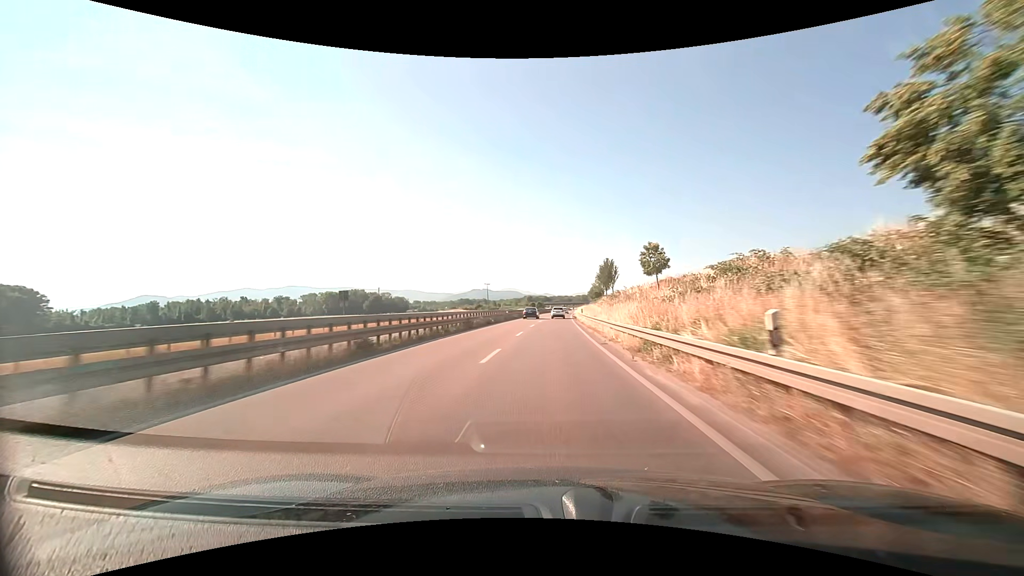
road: trunk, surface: asphalt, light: Day
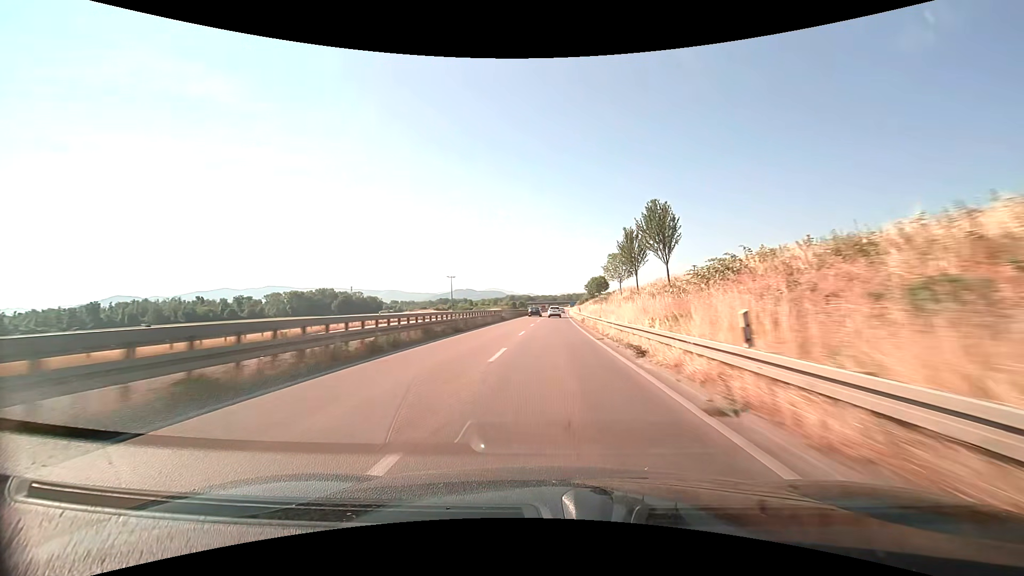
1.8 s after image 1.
(+0.7, +47.3) m; +2°
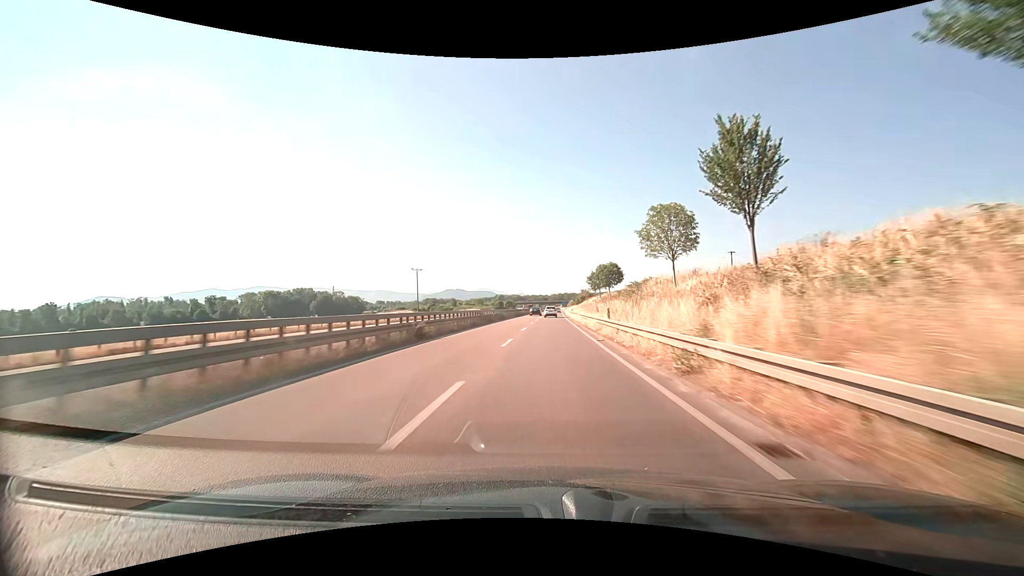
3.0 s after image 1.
(+0.3, +31.6) m; +1°
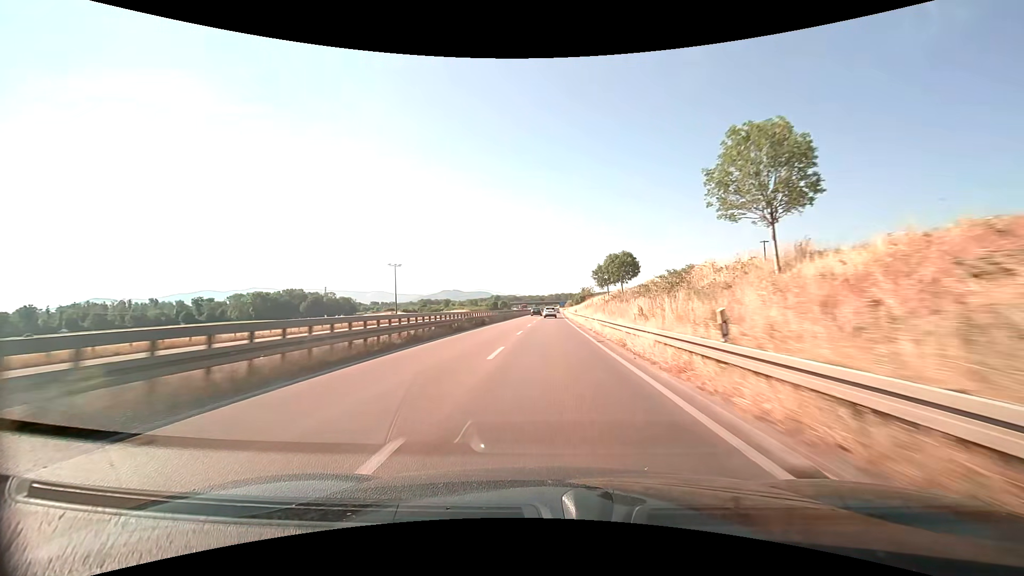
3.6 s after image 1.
(+0.1, +15.8) m; 0°
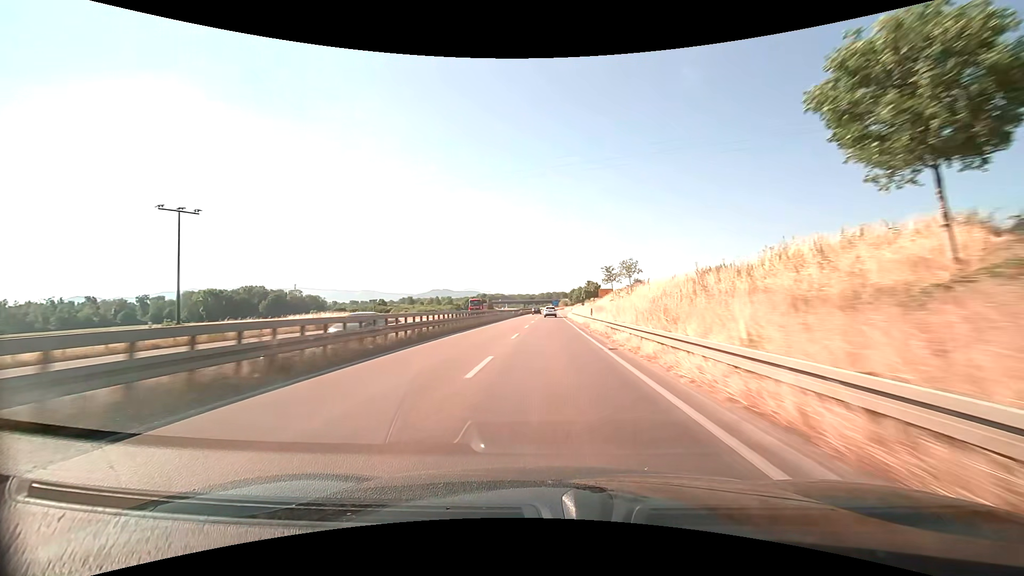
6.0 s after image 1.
(+0.6, +63.3) m; +1°
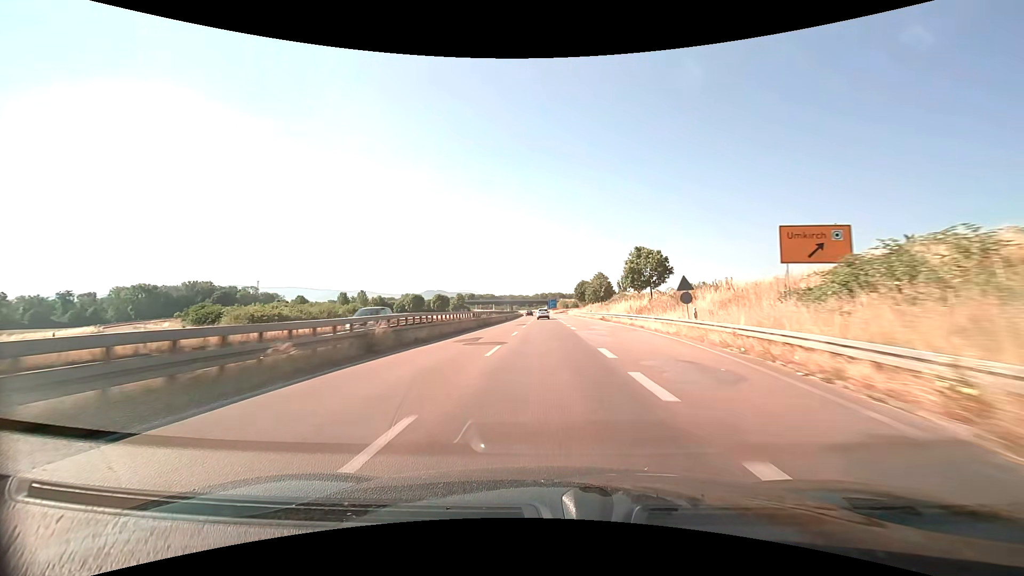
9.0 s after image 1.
(+0.6, +79.1) m; 0°
